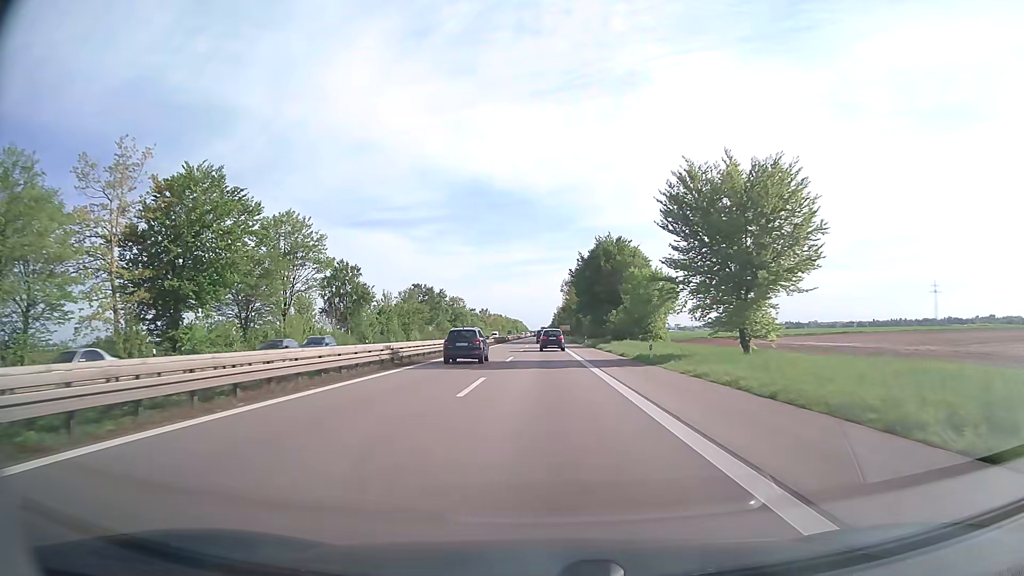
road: trunk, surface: asphalt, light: Day
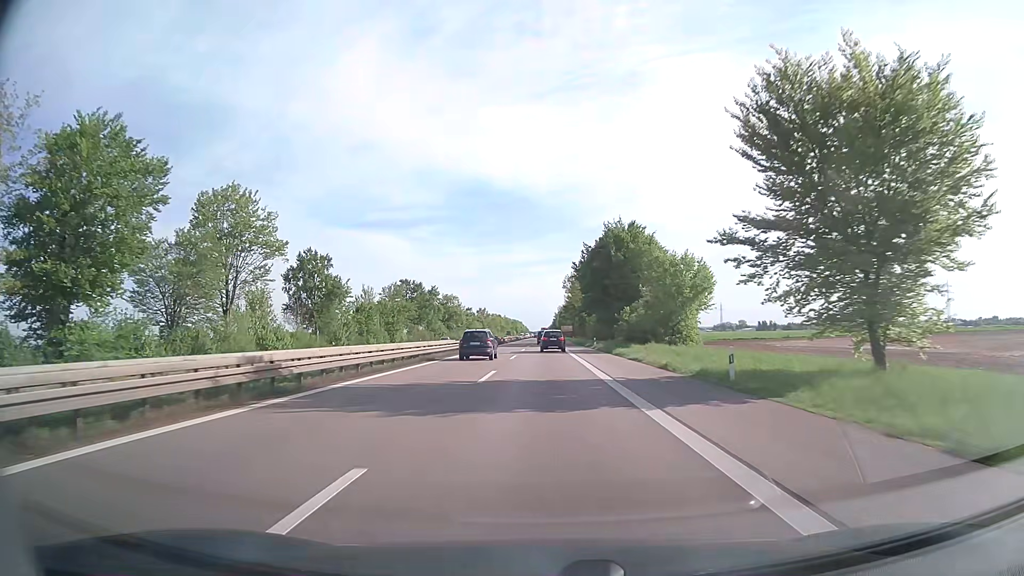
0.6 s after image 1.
(0.0, +13.9) m; 0°
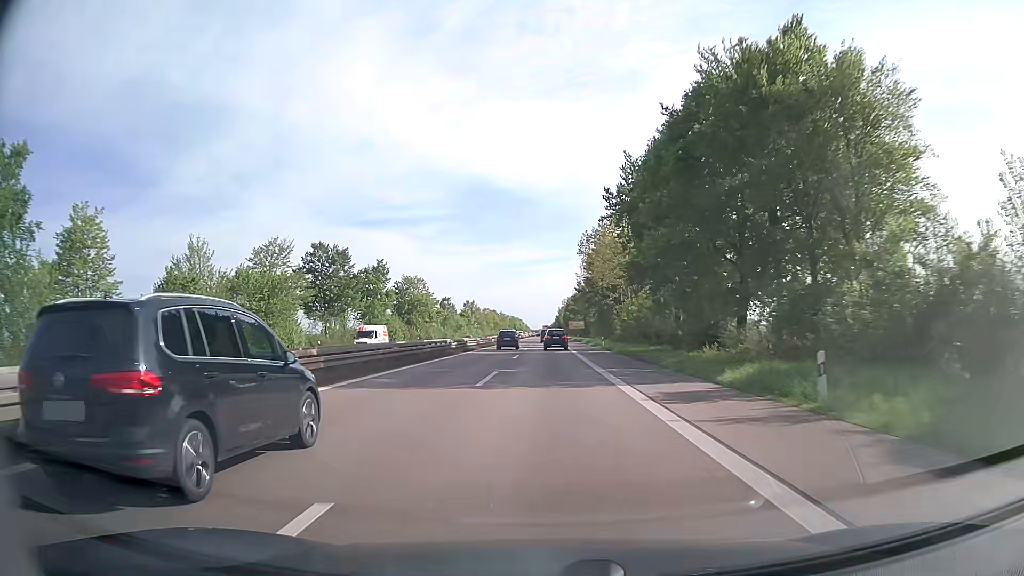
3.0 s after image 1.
(0.0, +55.8) m; 0°
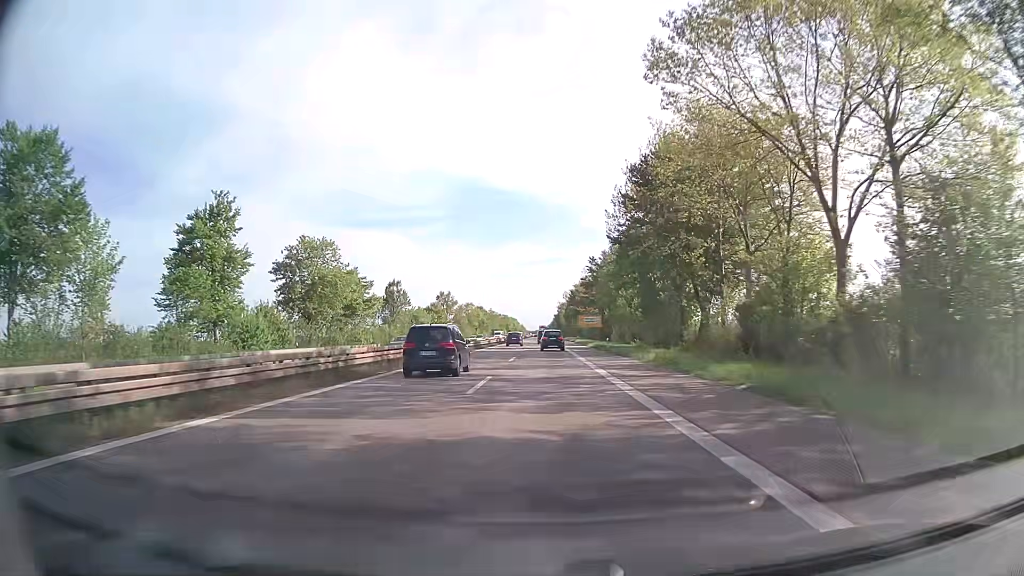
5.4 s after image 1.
(0.0, +56.4) m; 0°
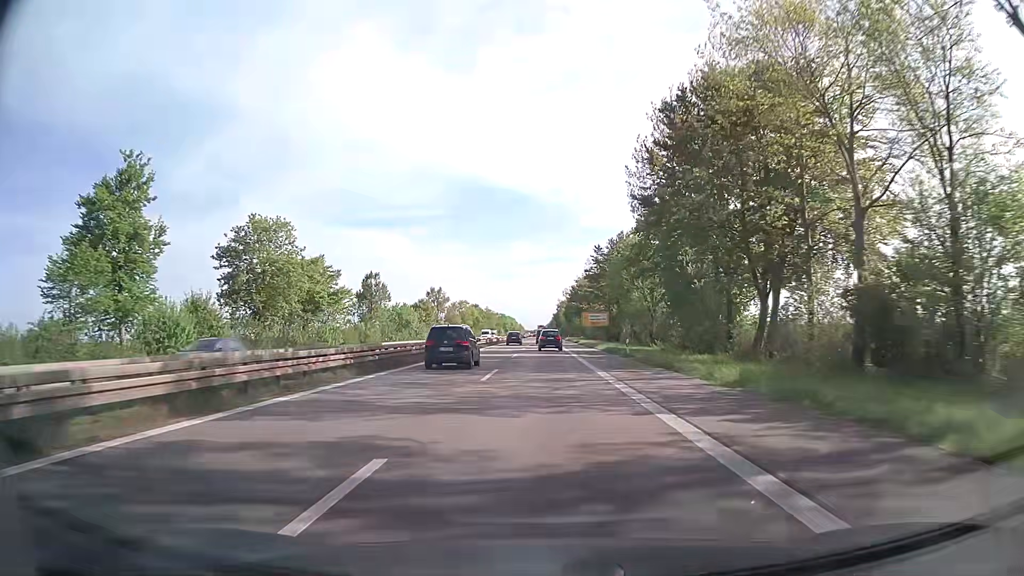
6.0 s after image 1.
(0.0, +14.2) m; 0°
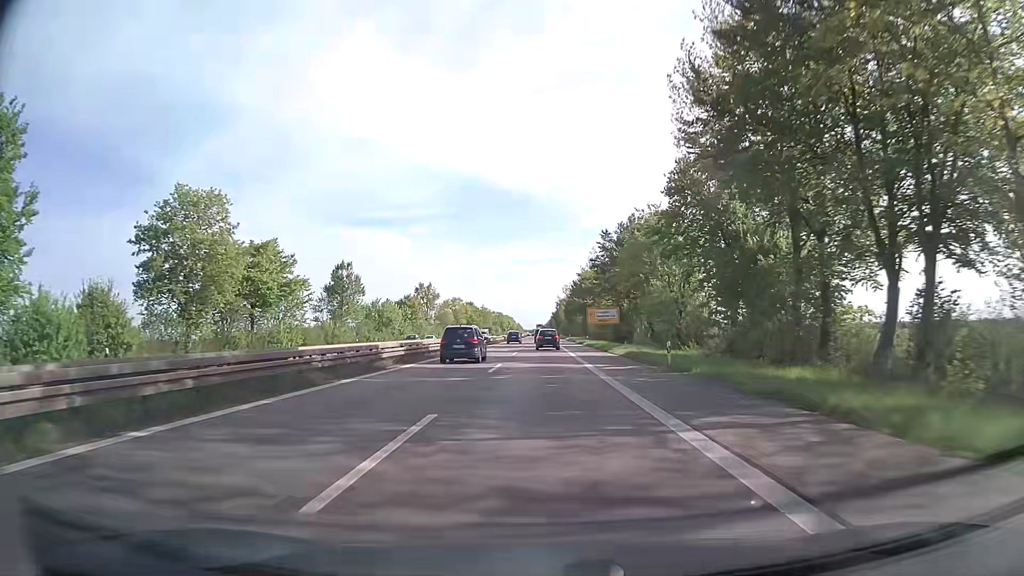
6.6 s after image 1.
(0.0, +14.2) m; 0°
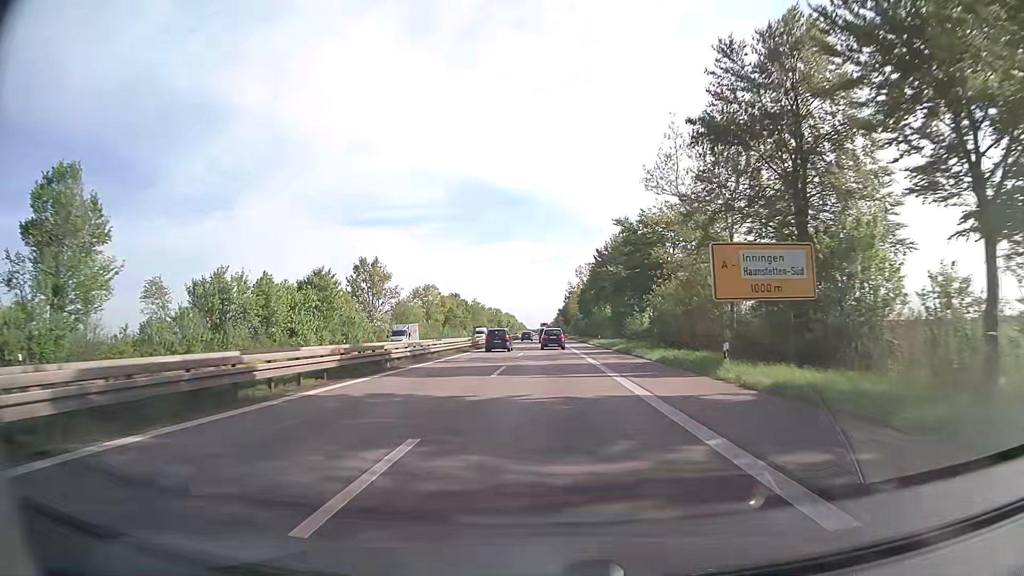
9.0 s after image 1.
(-0.2, +56.9) m; 0°
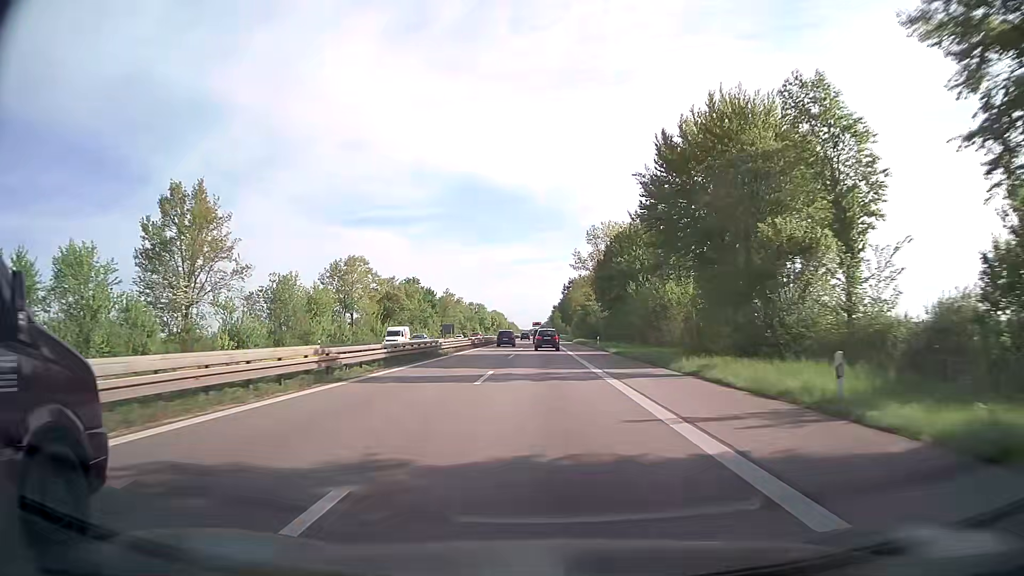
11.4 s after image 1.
(+0.2, +57.0) m; 0°
(0, +10) (0, +20) (0, +30) (0, +40) (0, +50) (0, +60) (0, +70) (0, +80) (0, +90) (0, +100) m
